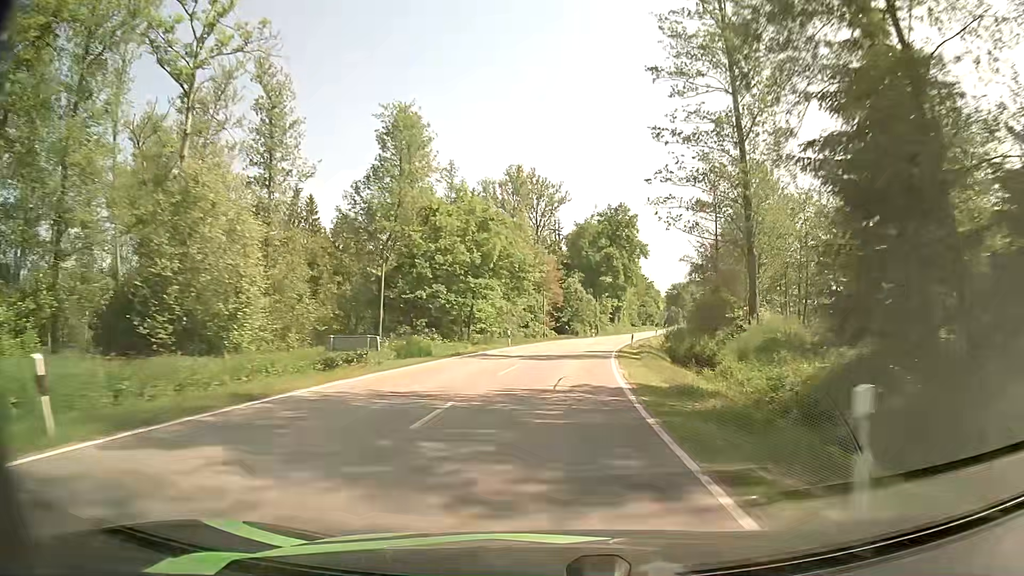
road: secondary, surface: asphalt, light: Day
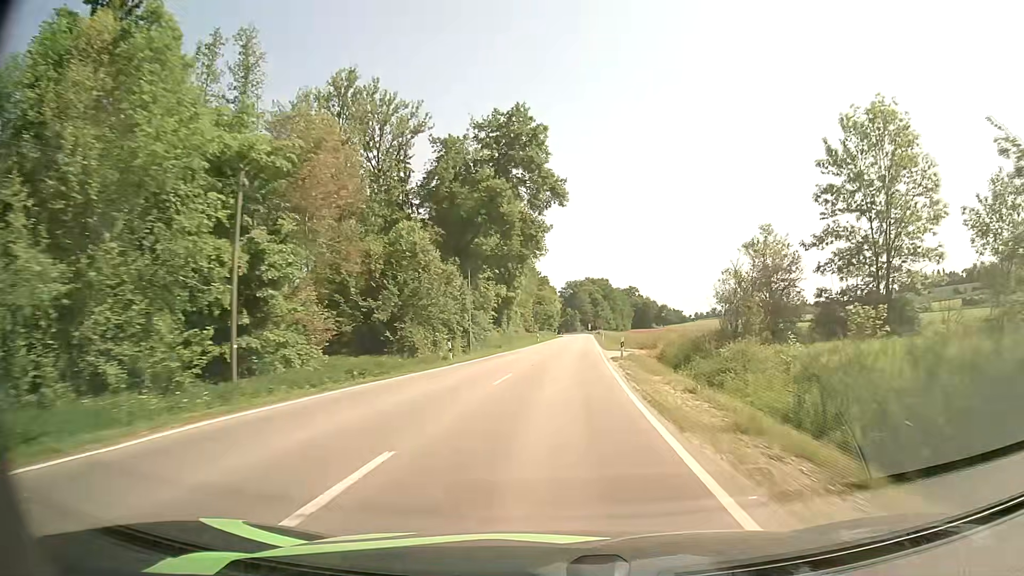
(+4.6, +52.3) m; +10°
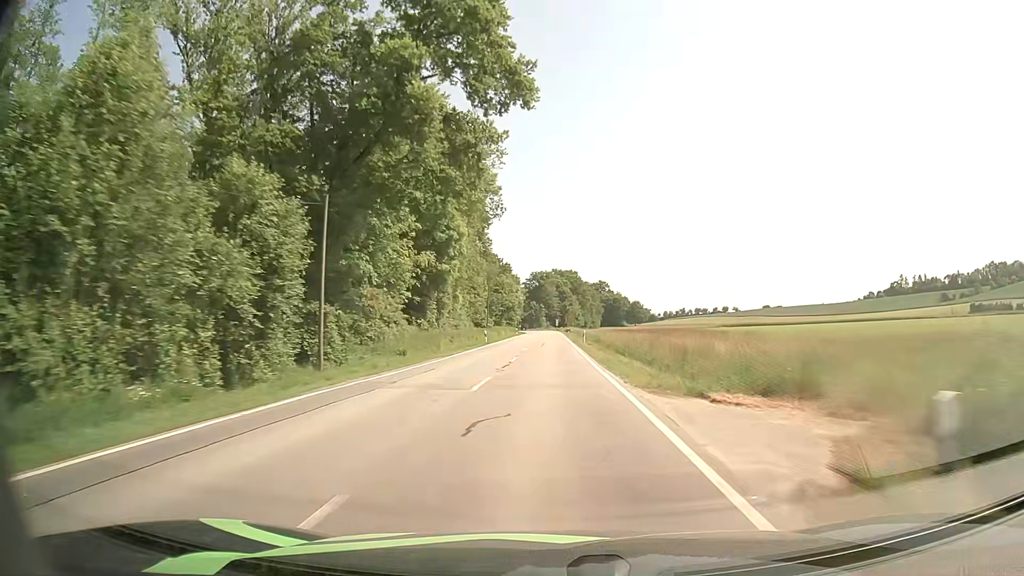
(+0.7, +26.8) m; +3°
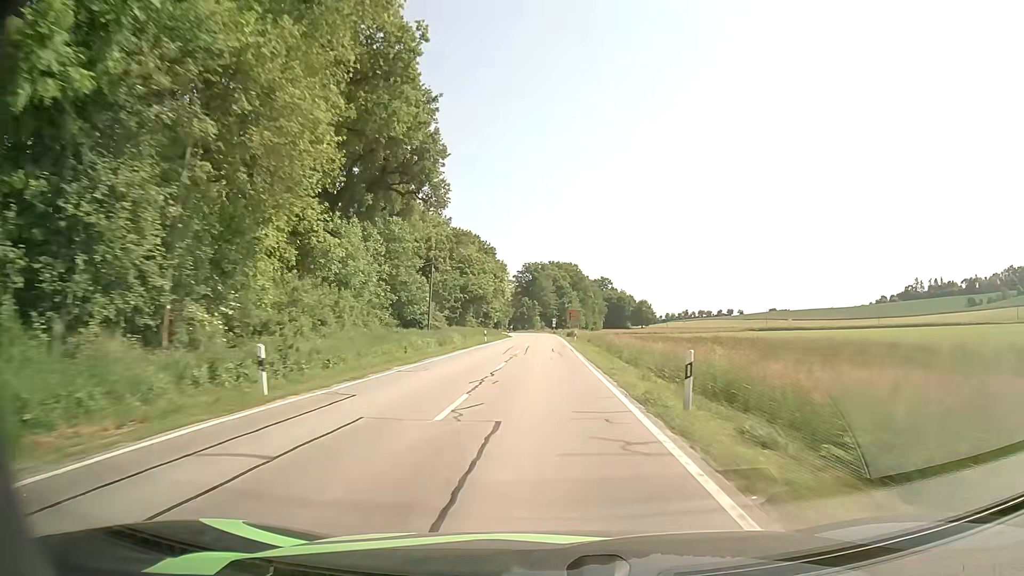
(+0.4, +40.3) m; +1°
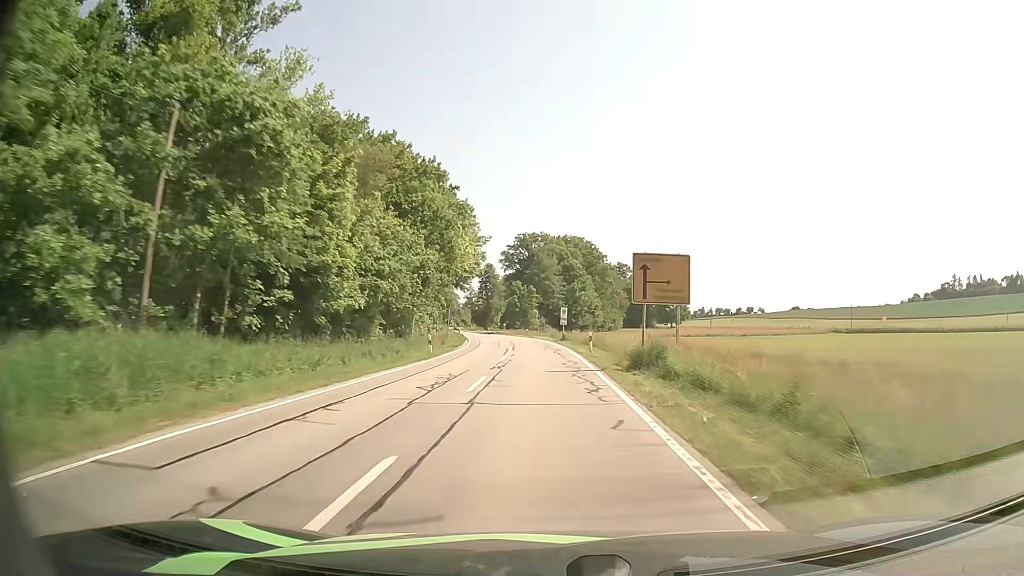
(-0.3, +66.7) m; 0°
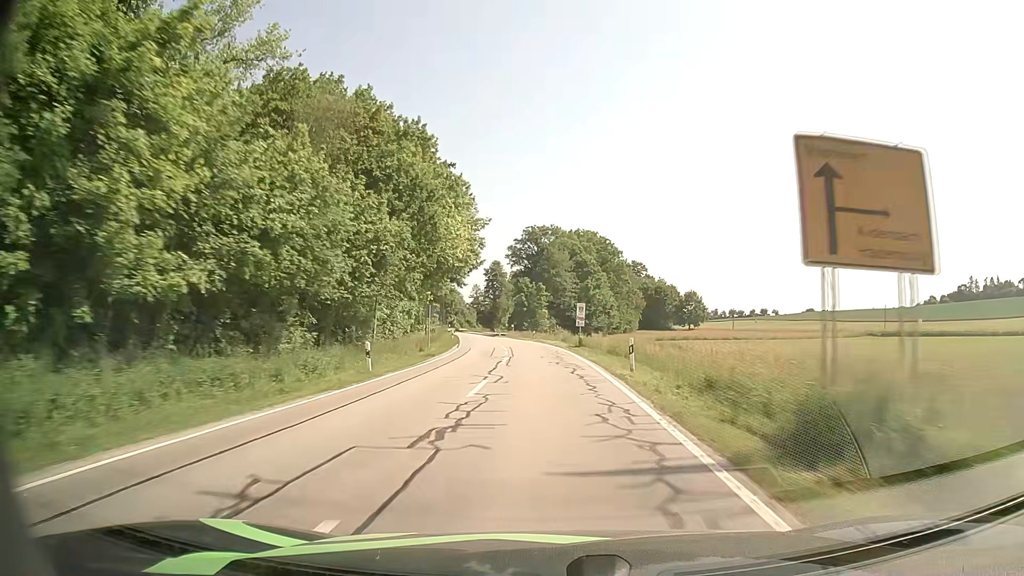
(-0.1, +13.2) m; -1°
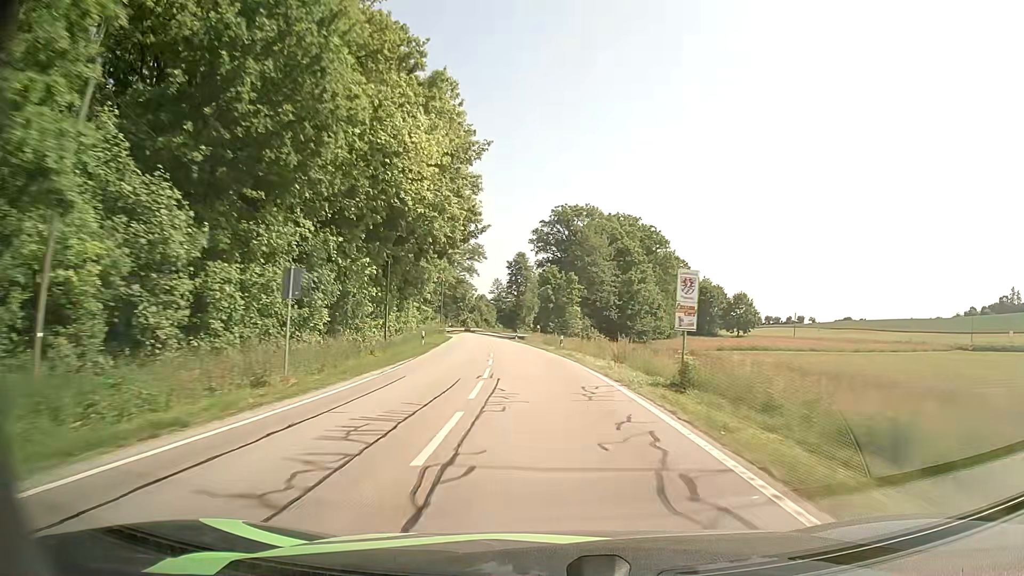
(-0.5, +26.6) m; -2°
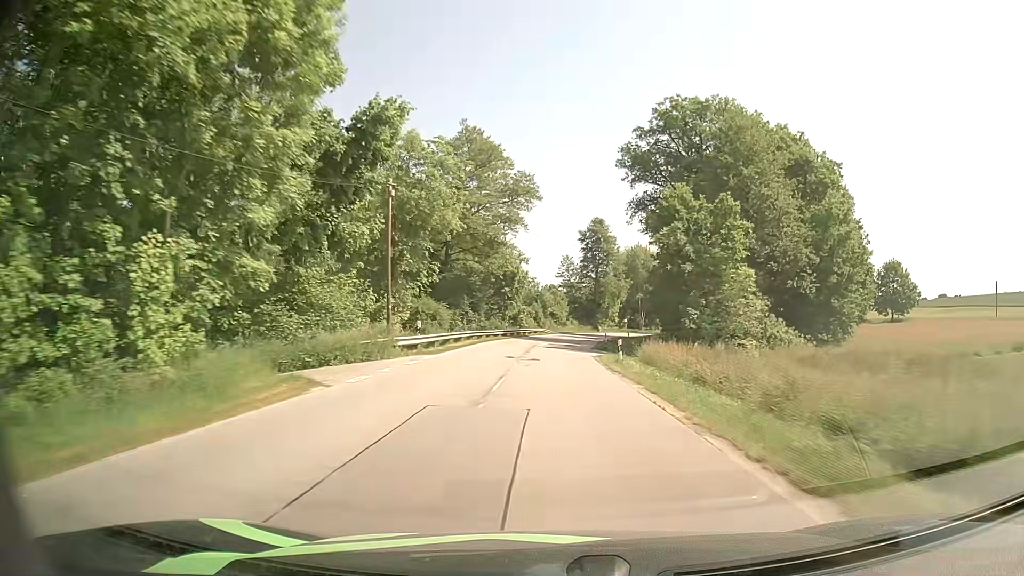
(-3.3, +53.2) m; -6°
(0, +10) (0, +20) (0, +30) (+1, +40) (+2, +50) (+3, +60) (+4, +70) (+6, +80) (+8, +89) (+10, +99) m
